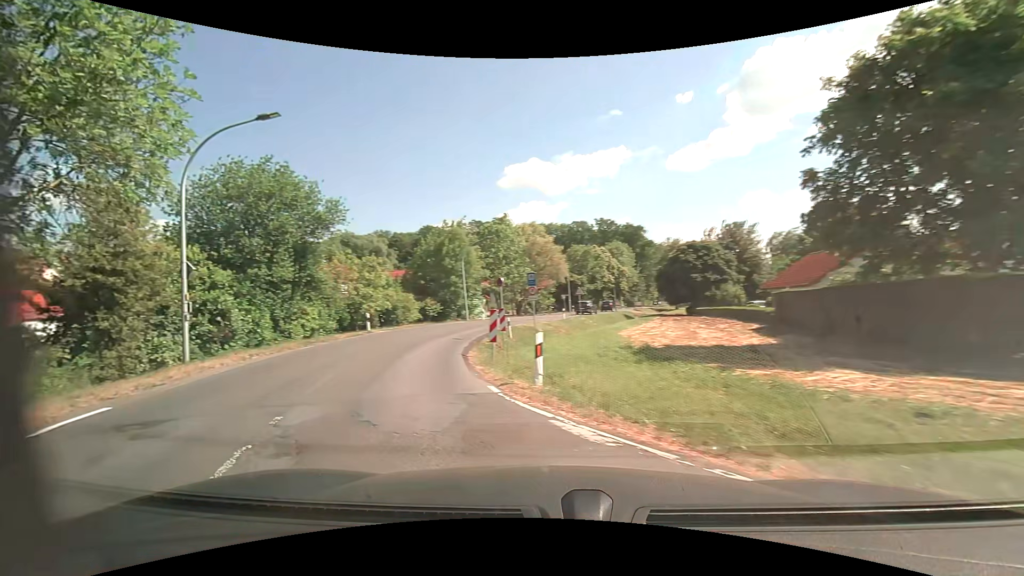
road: secondary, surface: paved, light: Day
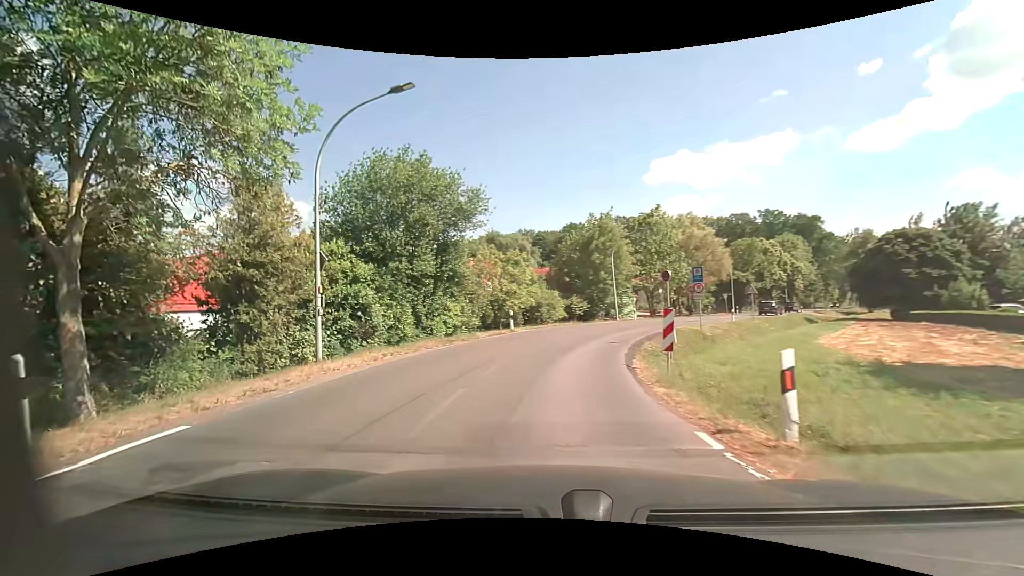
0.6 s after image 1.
(-0.6, +3.1) m; -19°
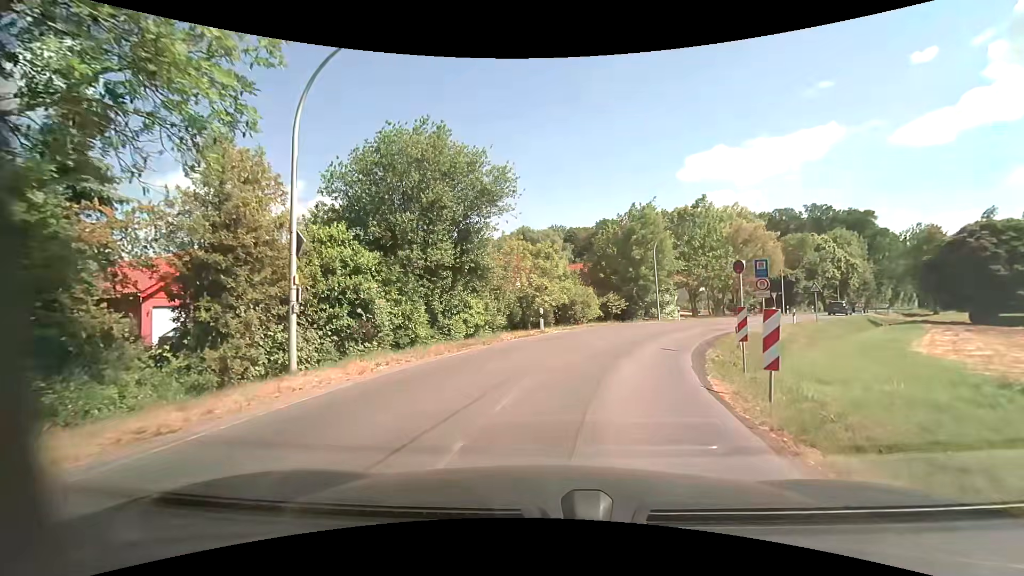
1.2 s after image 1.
(-0.2, +3.5) m; -5°
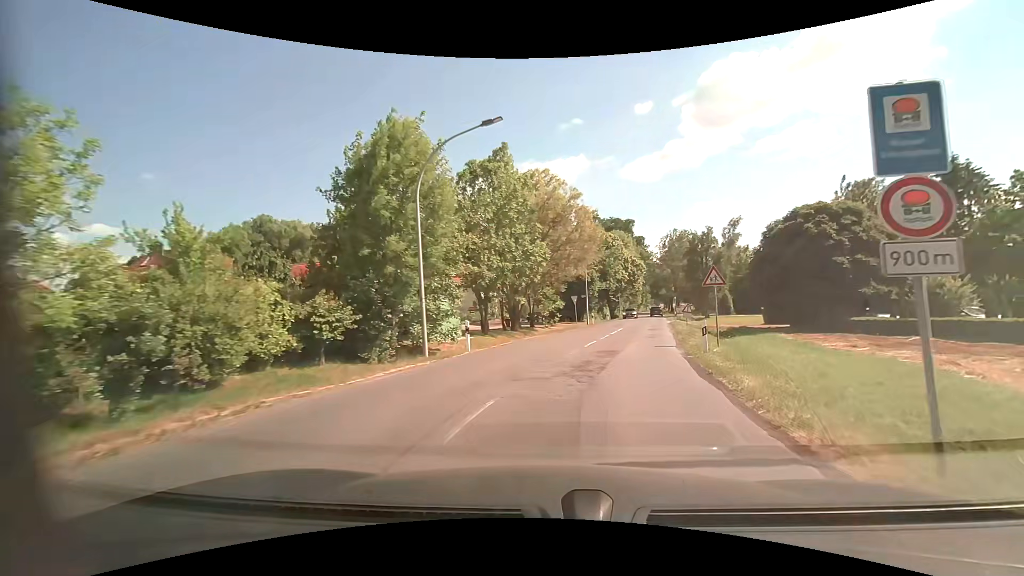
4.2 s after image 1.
(+4.3, +22.6) m; +24°
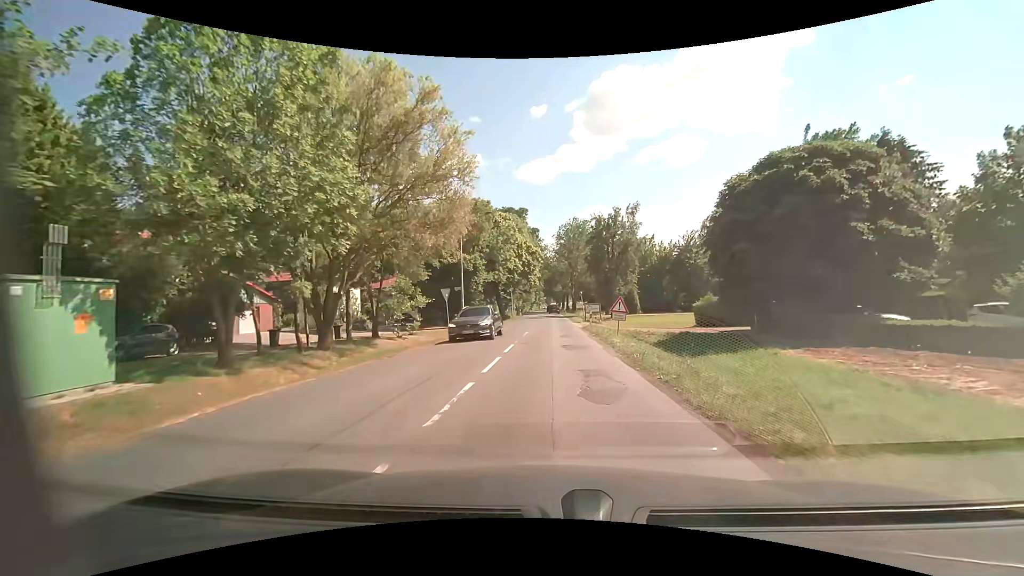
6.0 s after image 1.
(+2.2, +16.7) m; +13°
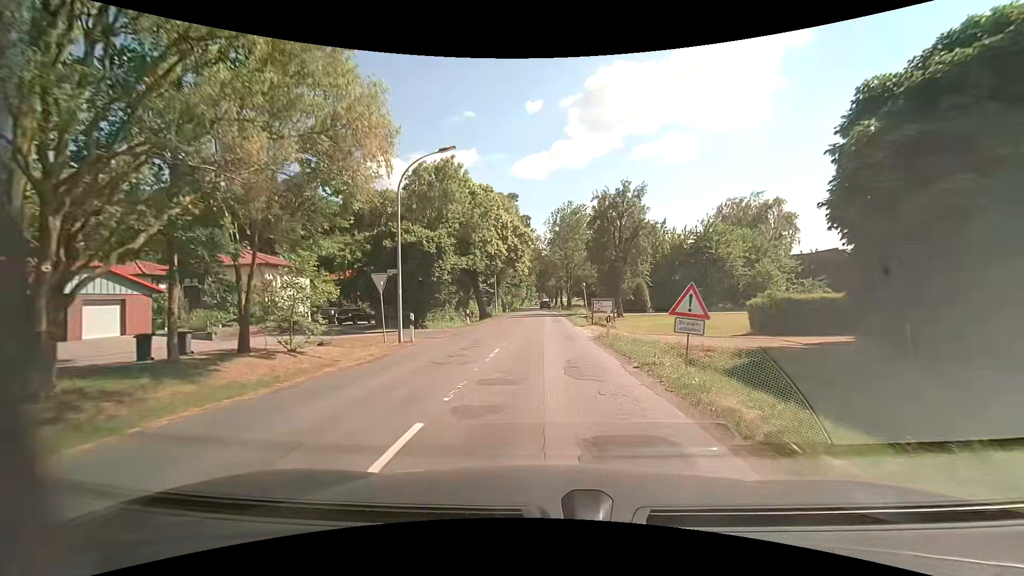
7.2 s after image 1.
(+0.1, +12.2) m; 0°
